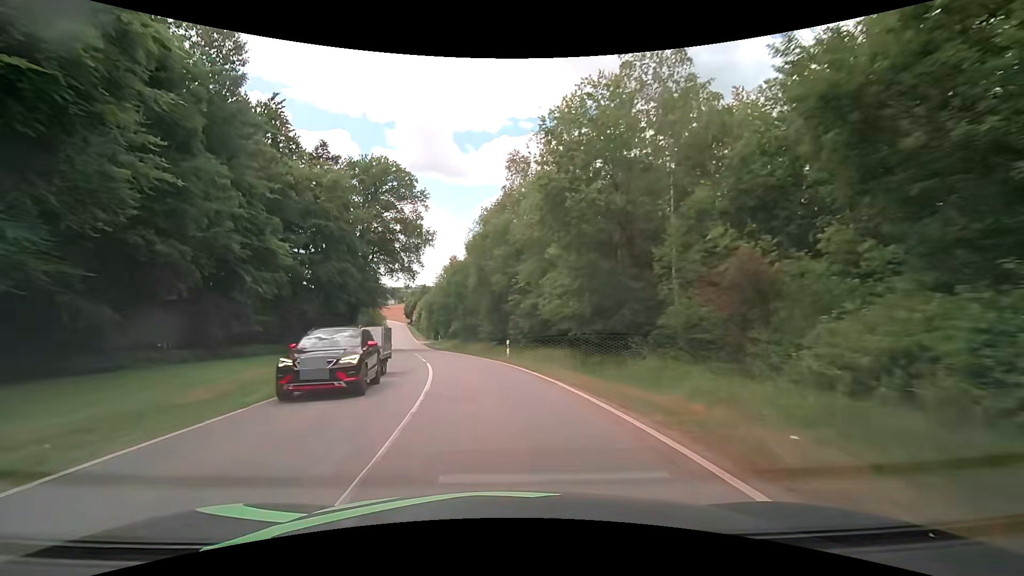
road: tertiary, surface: asphalt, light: Day
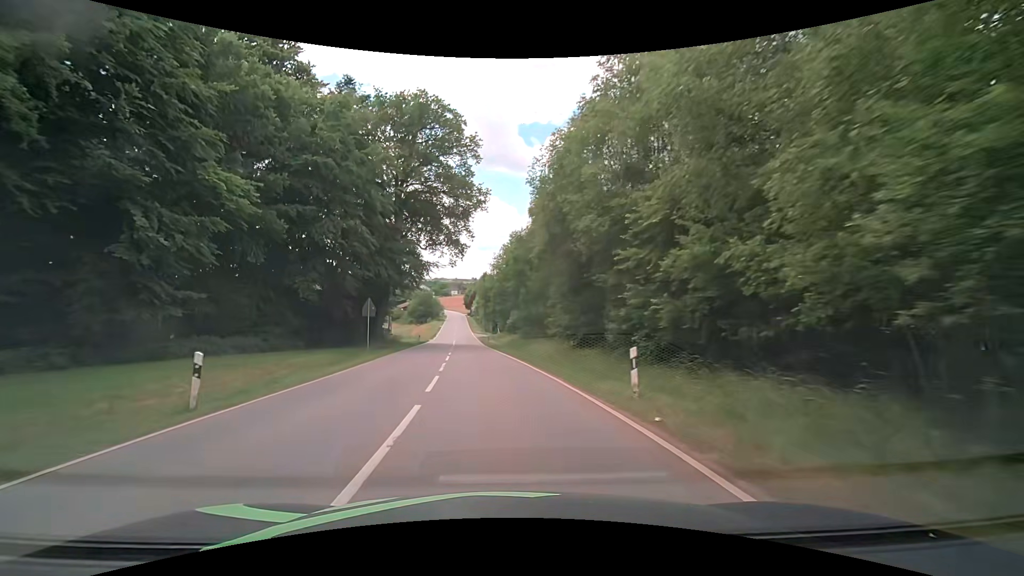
(-1.4, +16.2) m; -8°
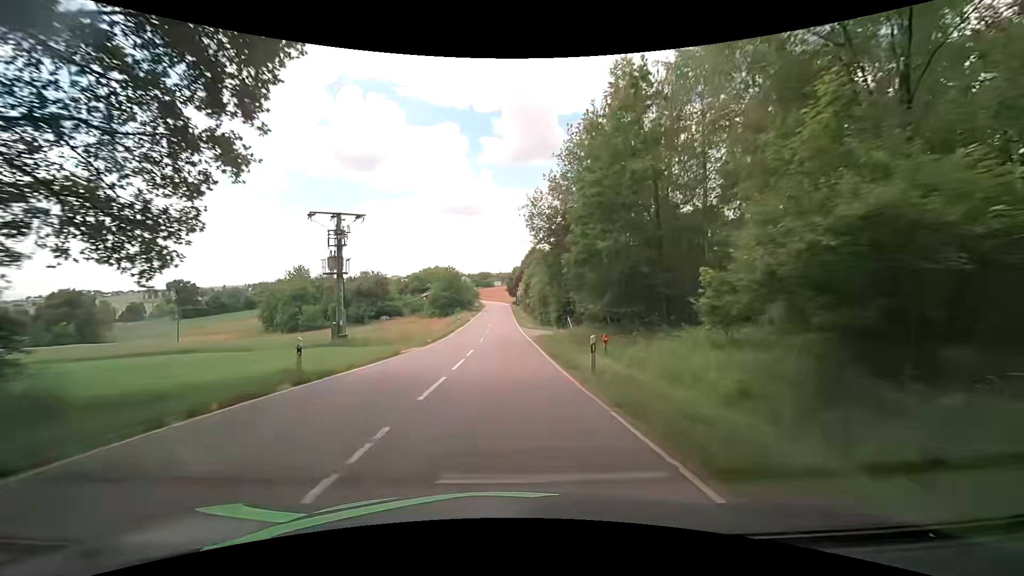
(-3.0, +44.5) m; -5°
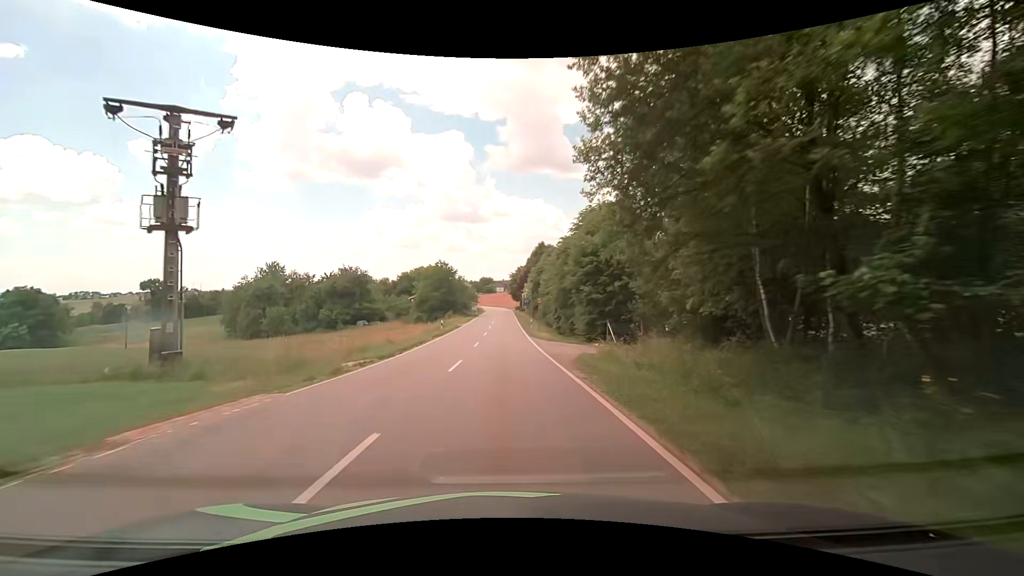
(-0.1, +18.7) m; 0°
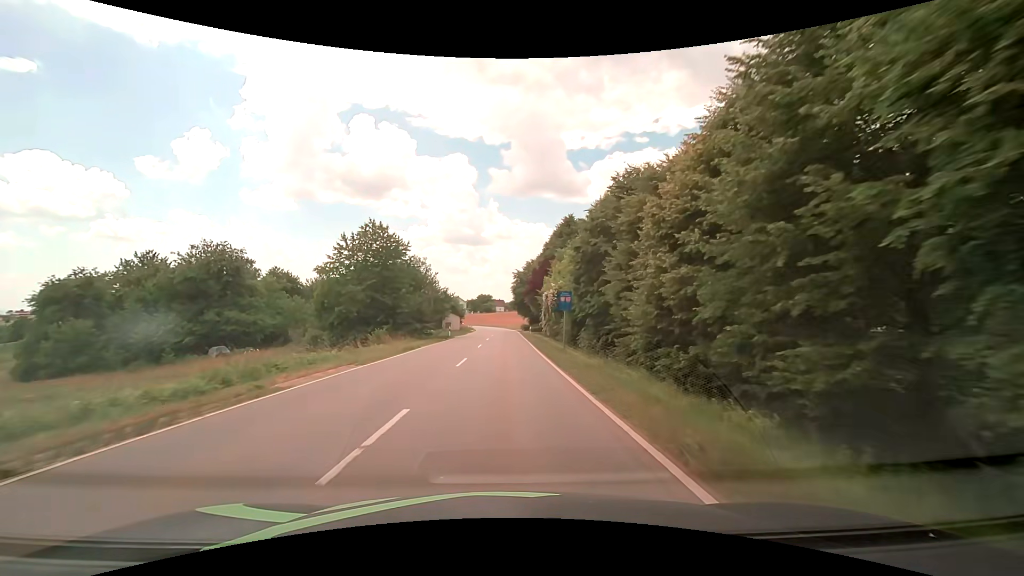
(-0.1, +46.0) m; 0°
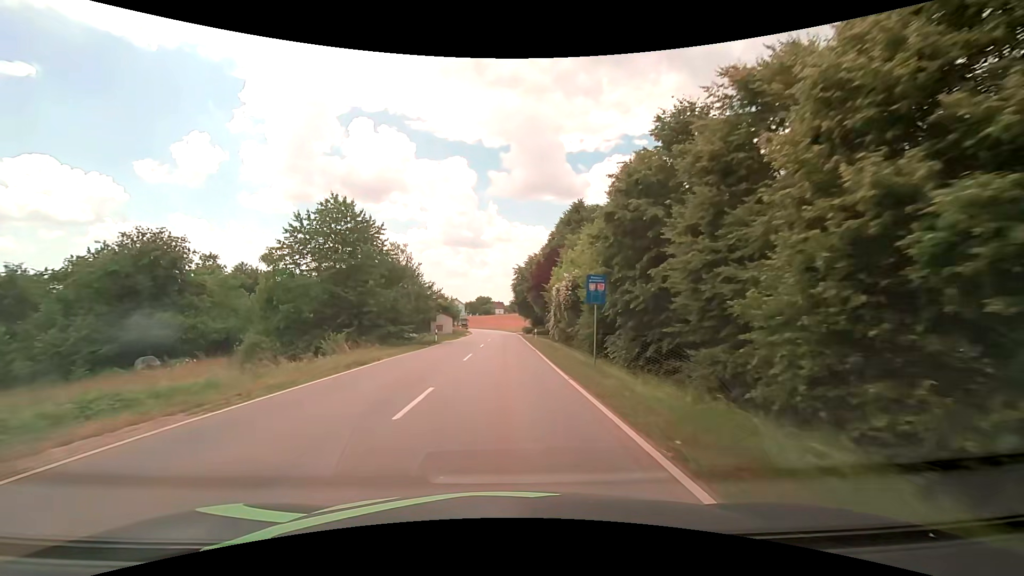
(+0.1, +9.1) m; +1°
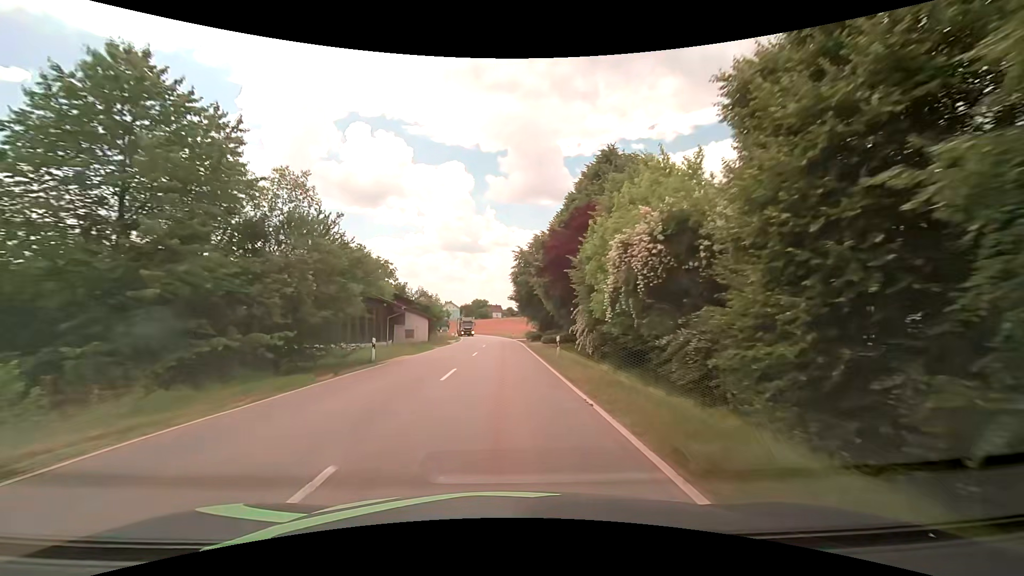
(-0.3, +18.2) m; -1°
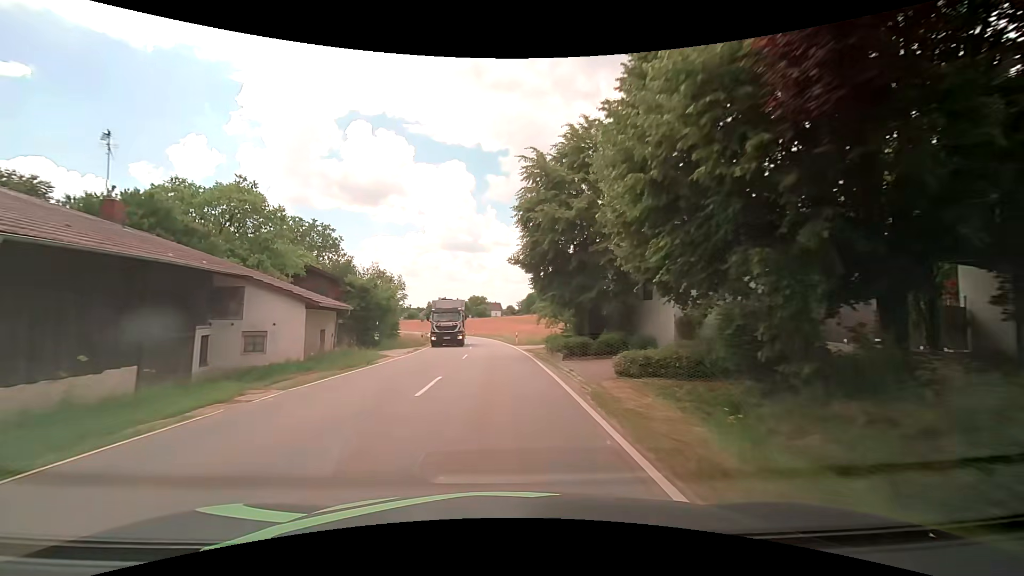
(-0.1, +27.3) m; -1°
(0, +10) (0, +20) (0, +30) (0, +40) (-1, +50) (-2, +60) (-3, +70) (-5, +80) (-7, +89) (-10, +99) m
